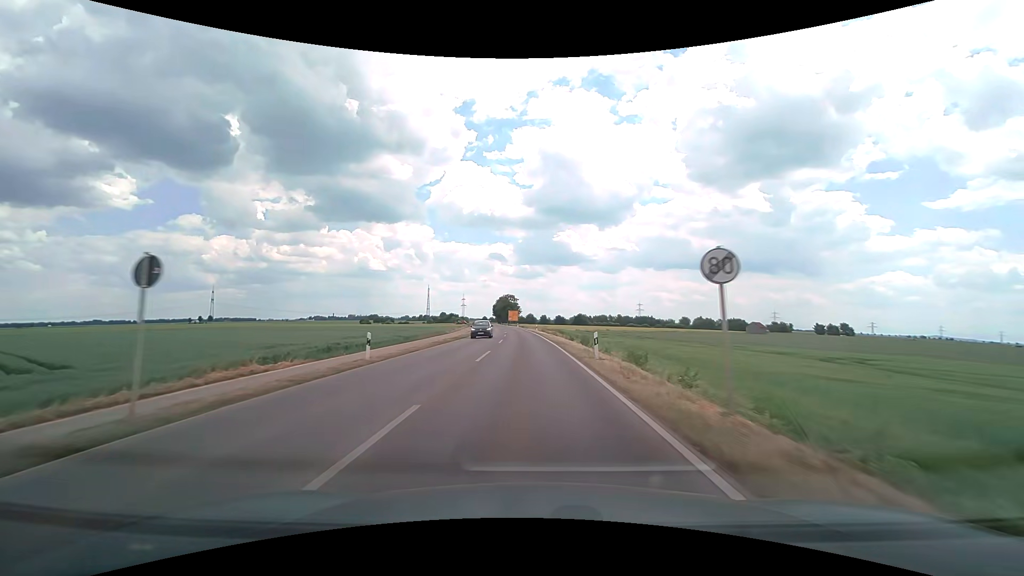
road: tertiary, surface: asphalt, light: Day
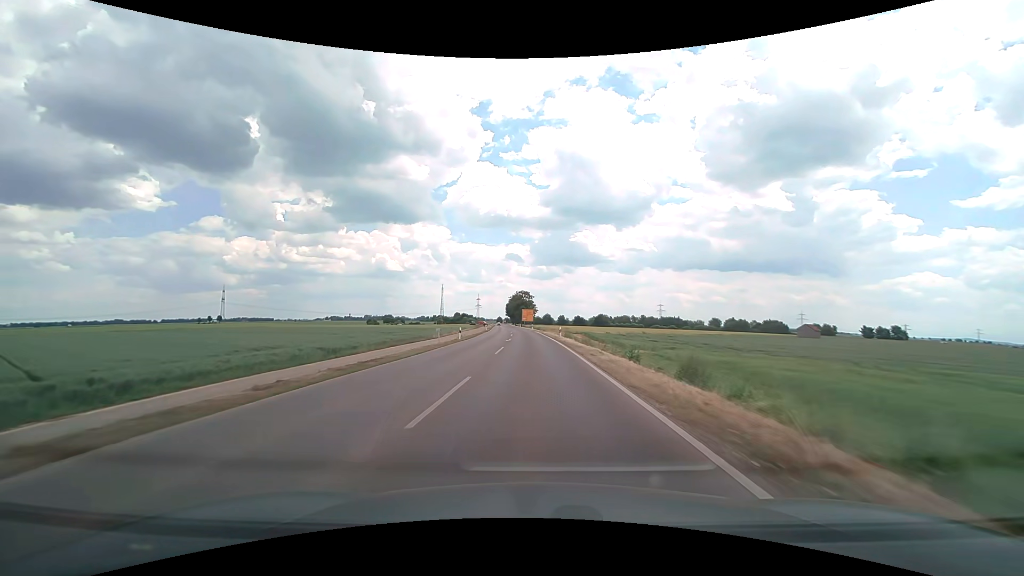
(-0.5, +26.0) m; -2°
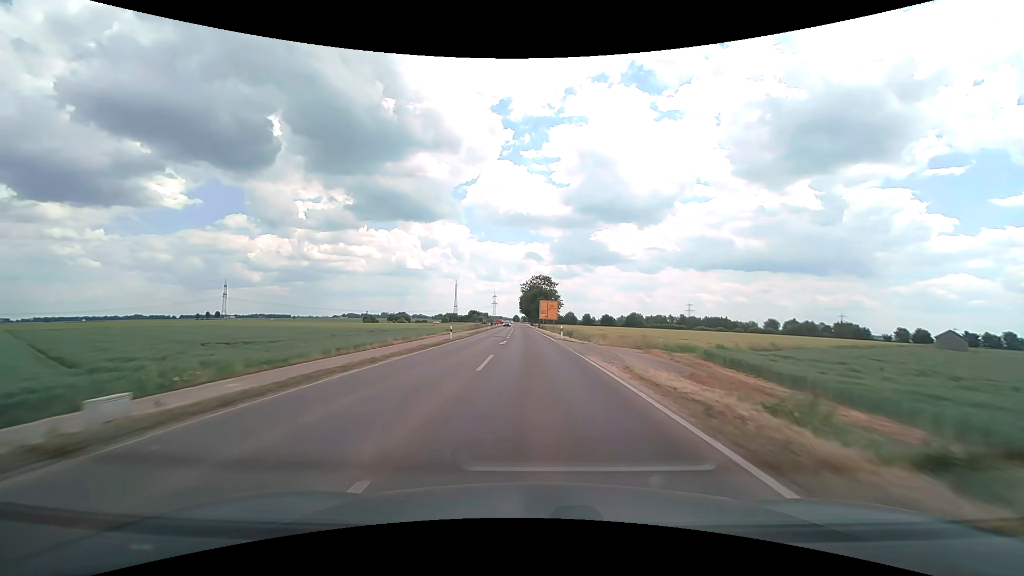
(-1.1, +53.5) m; -2°
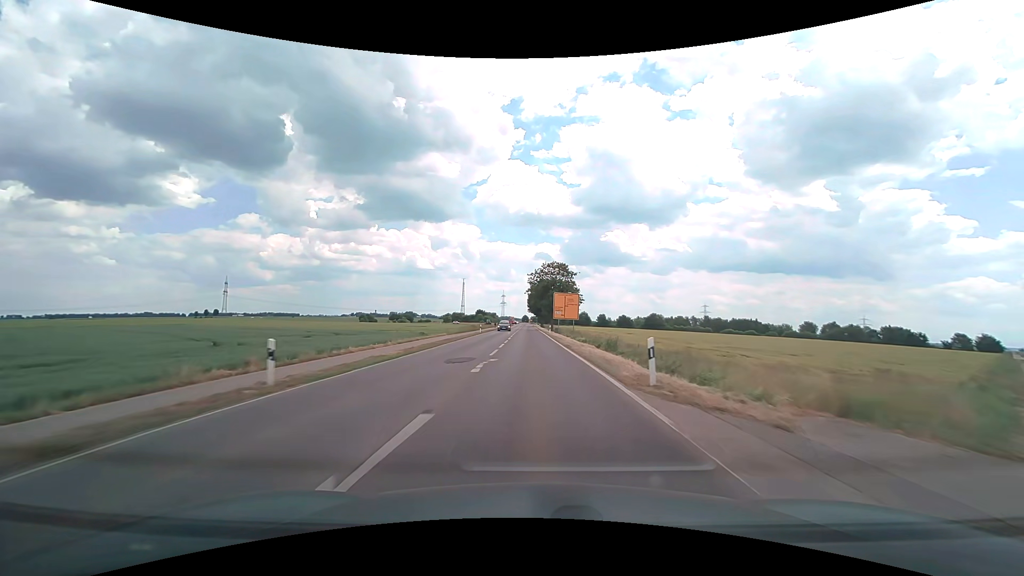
(-0.3, +27.0) m; -1°
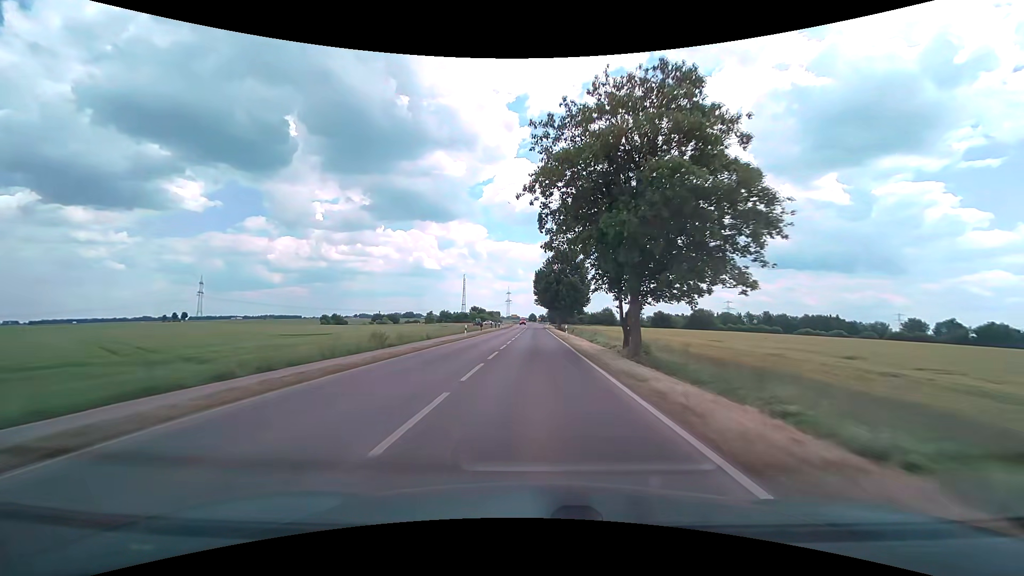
(-0.8, +69.0) m; -1°
(0, +10) (0, +20) (0, +30) (0, +40) (0, +50) (0, +60) (0, +70) (0, +80) (0, +90) (0, +100) m
